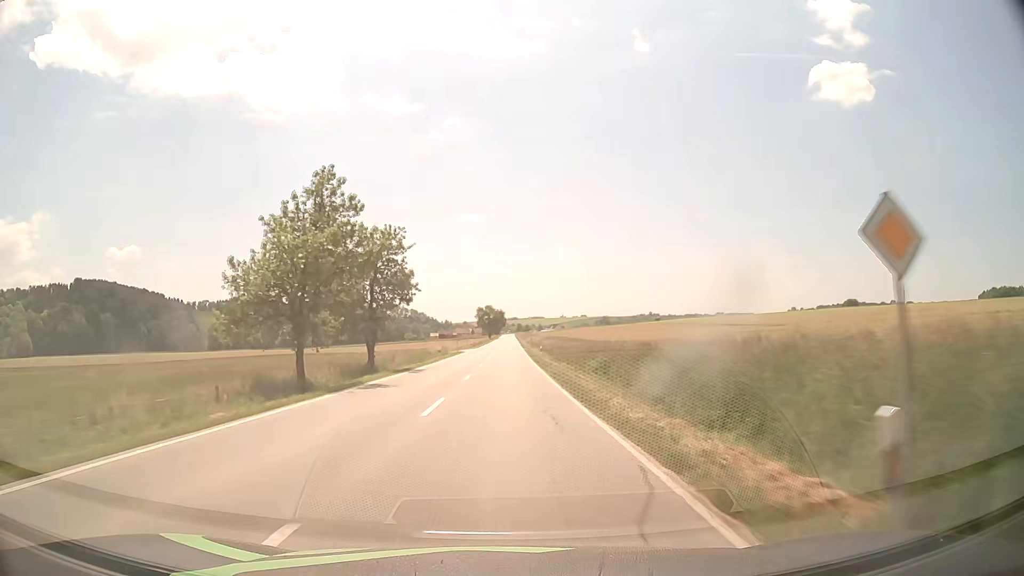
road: secondary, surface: asphalt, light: Day
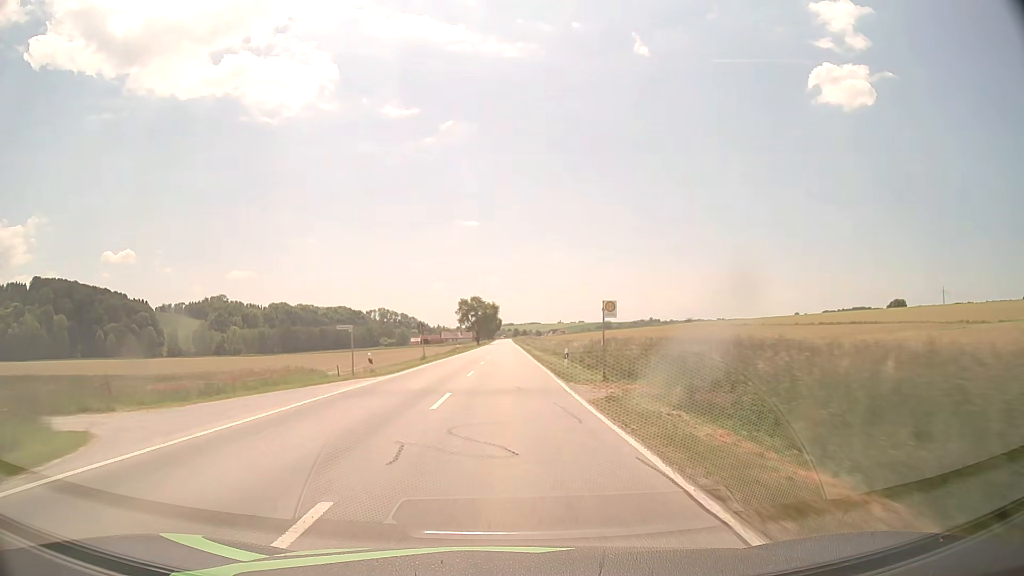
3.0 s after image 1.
(+0.2, +71.3) m; 0°
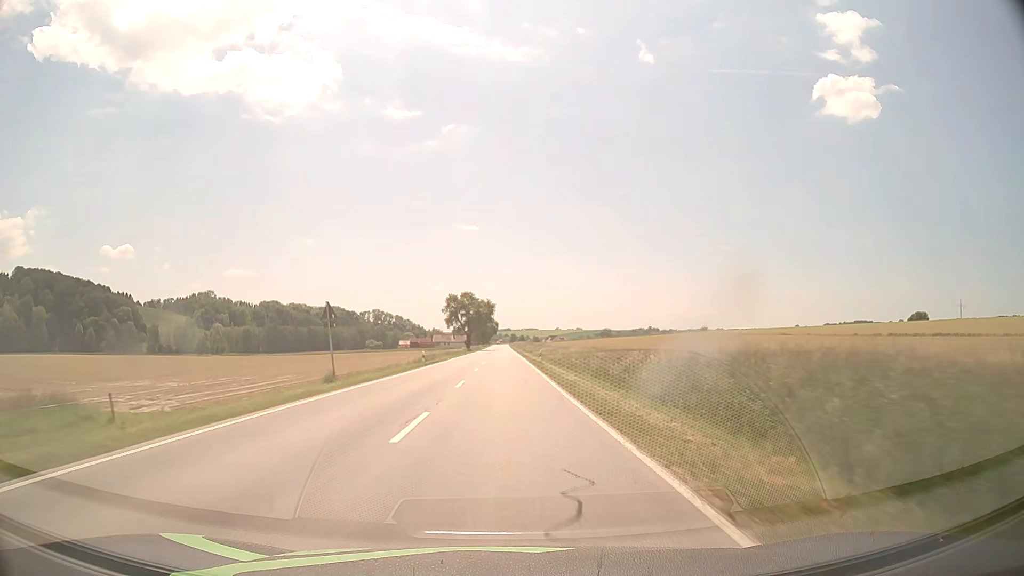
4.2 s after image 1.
(+0.1, +28.3) m; 0°
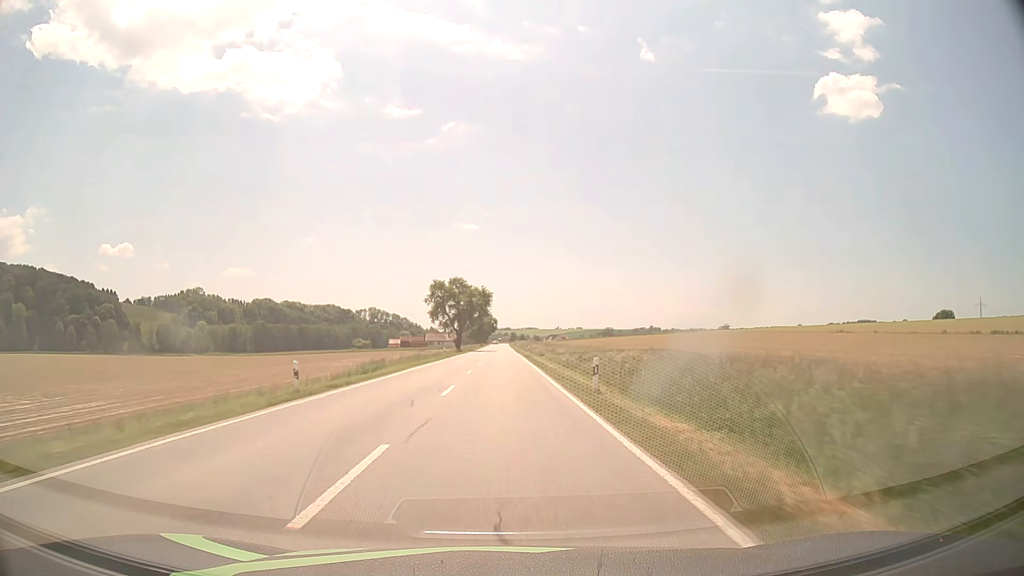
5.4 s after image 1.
(+0.1, +28.3) m; 0°
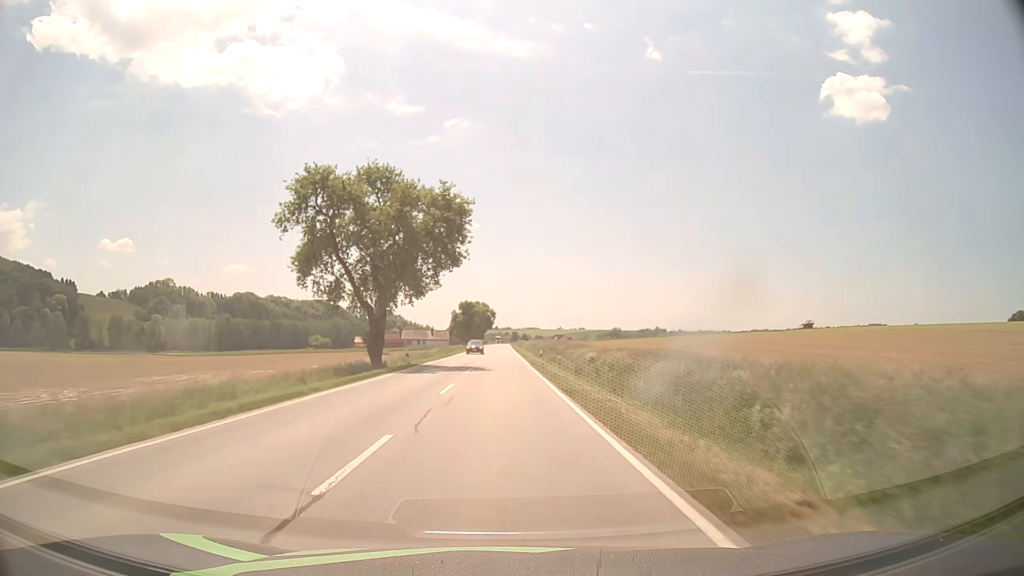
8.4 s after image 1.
(0.0, +70.9) m; 0°
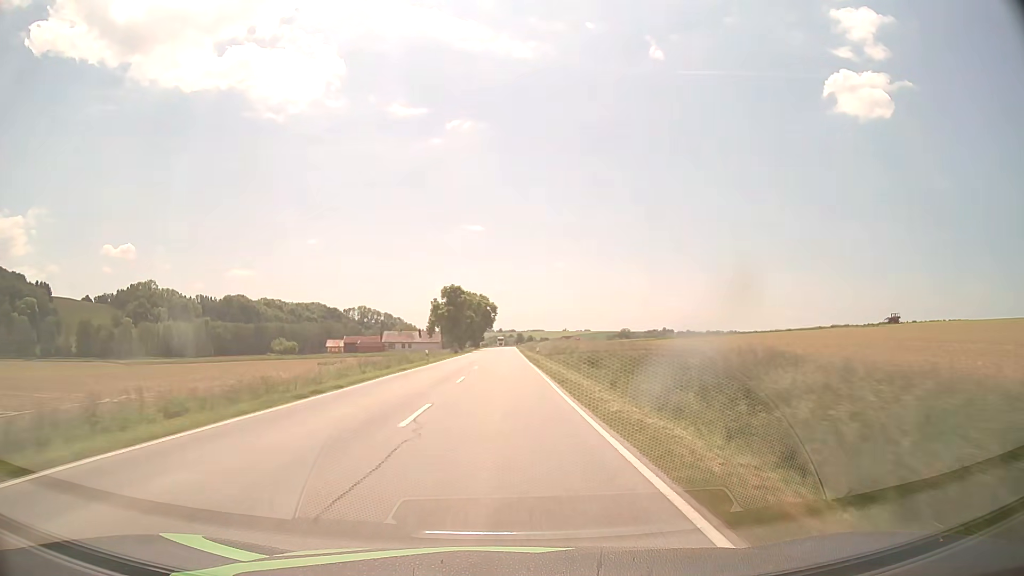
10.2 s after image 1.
(0.0, +42.6) m; 0°
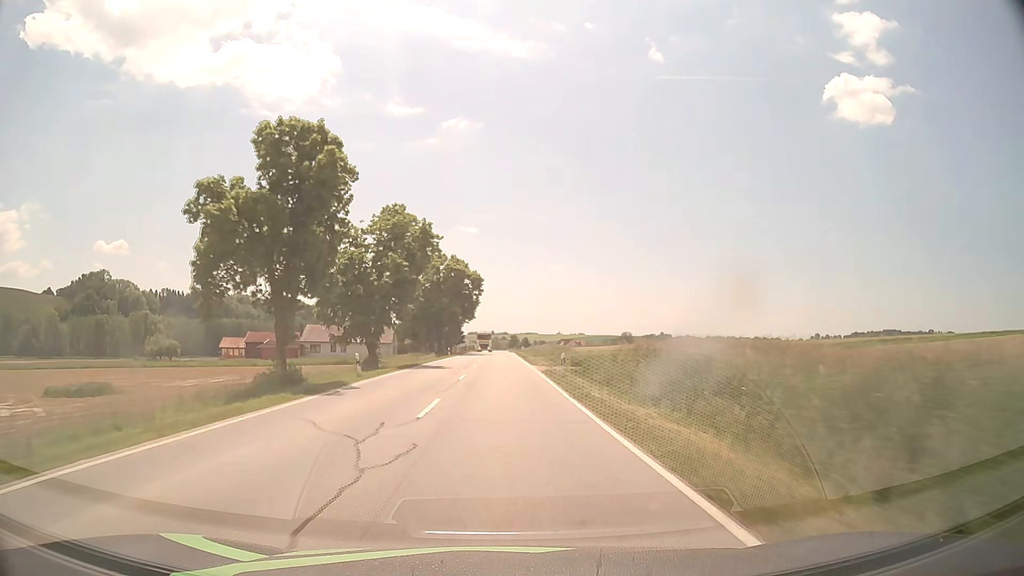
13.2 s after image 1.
(-0.2, +70.8) m; 0°
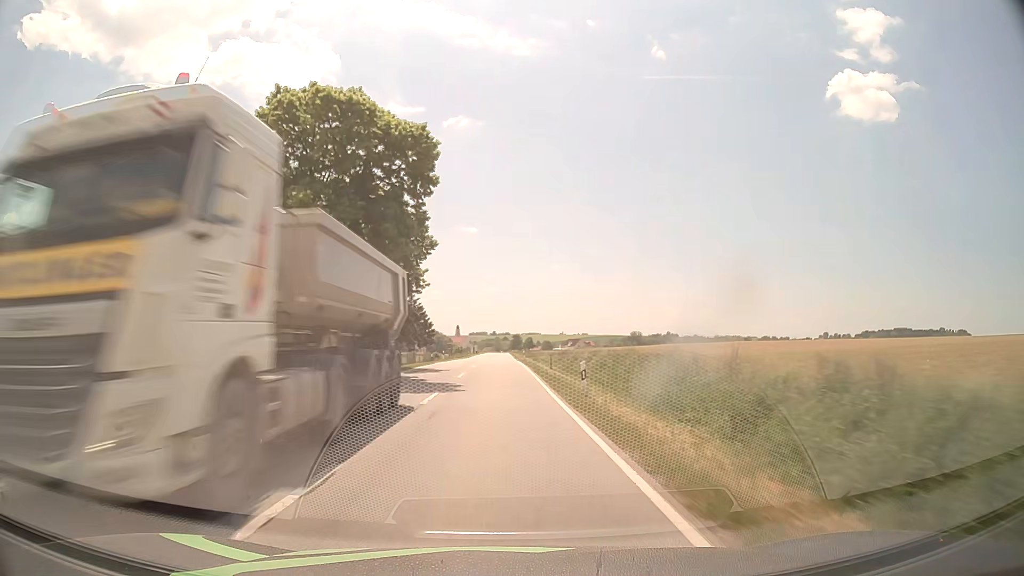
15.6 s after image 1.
(+0.1, +56.7) m; 0°
(0, +10) (0, +20) (0, +30) (0, +40) (0, +50) (0, +60) (0, +70) (0, +80) (0, +90) (0, +100) m
